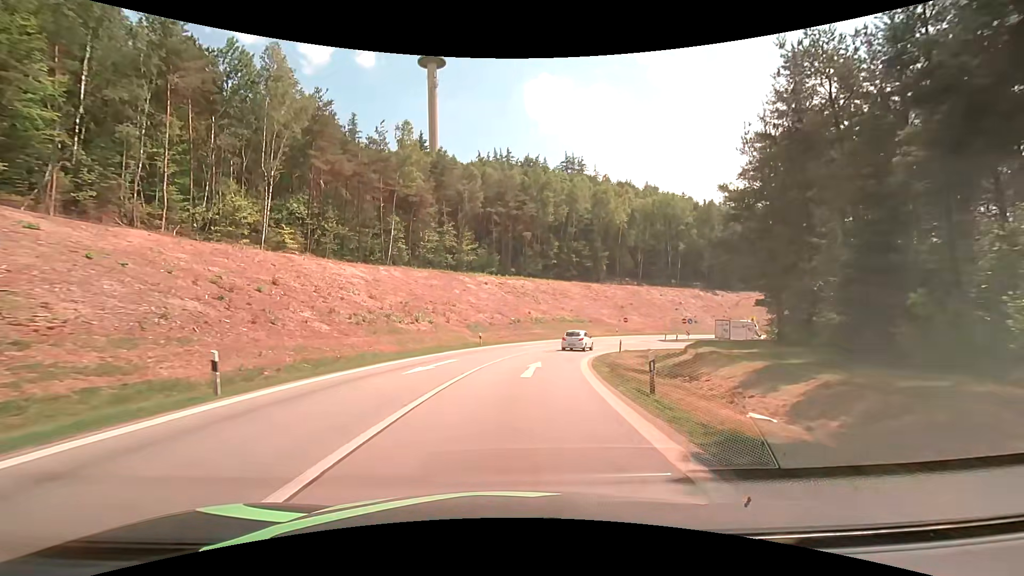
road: motorway_link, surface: asphalt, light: Day
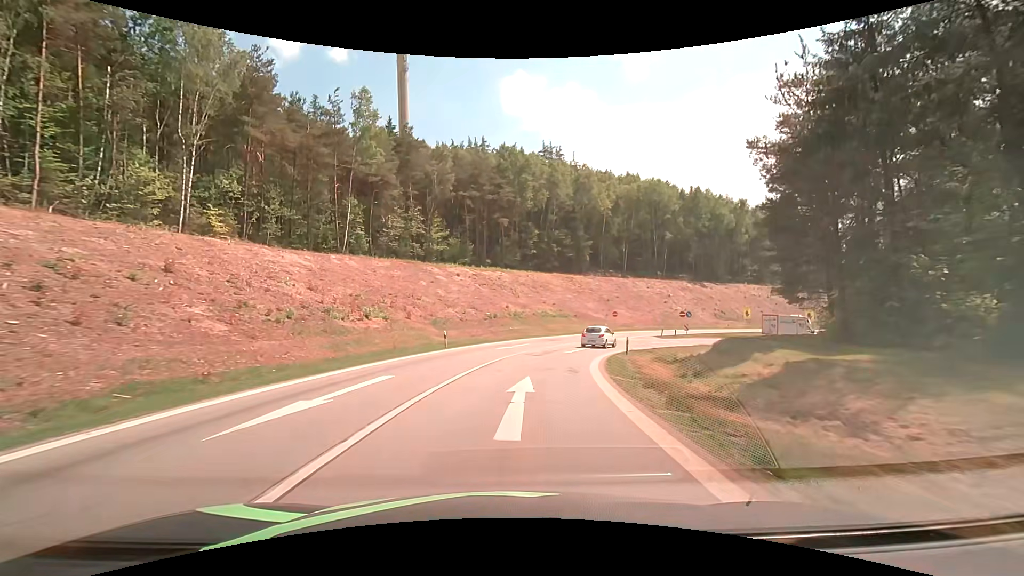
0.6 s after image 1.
(+0.2, +8.7) m; +3°
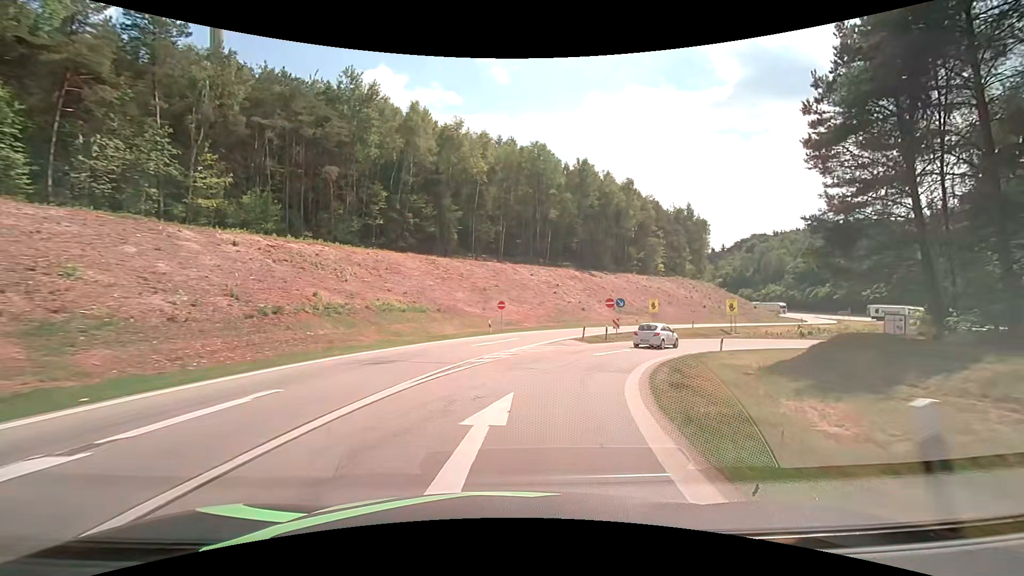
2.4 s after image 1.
(+3.0, +25.2) m; +16°
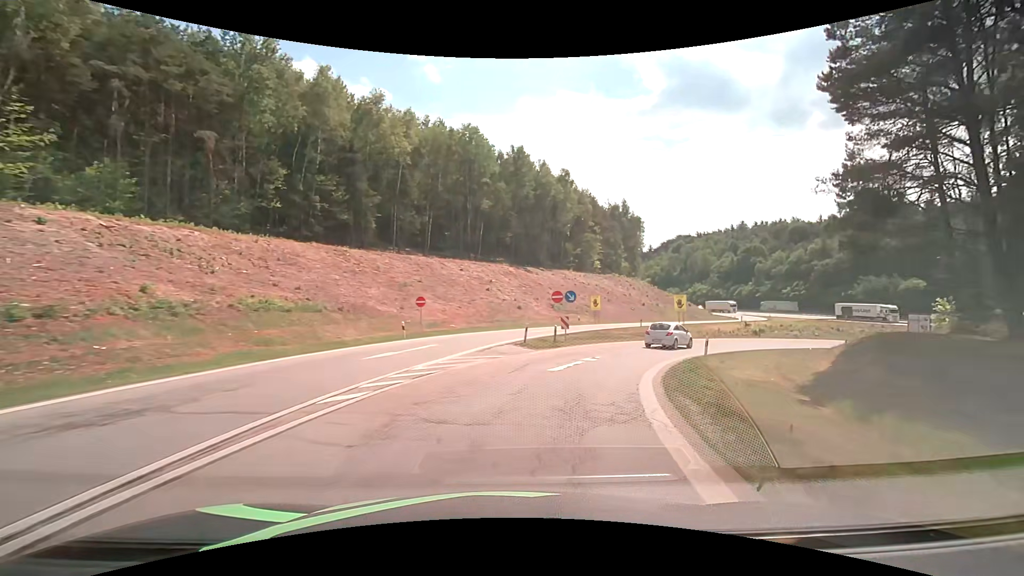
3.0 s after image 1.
(+0.5, +8.3) m; +8°
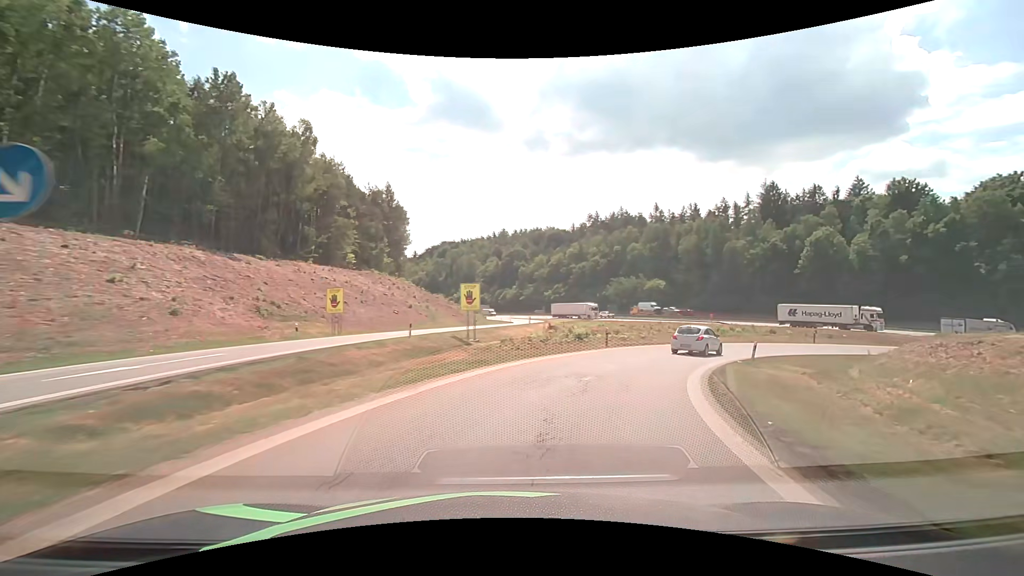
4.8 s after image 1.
(+5.2, +23.2) m; +27°
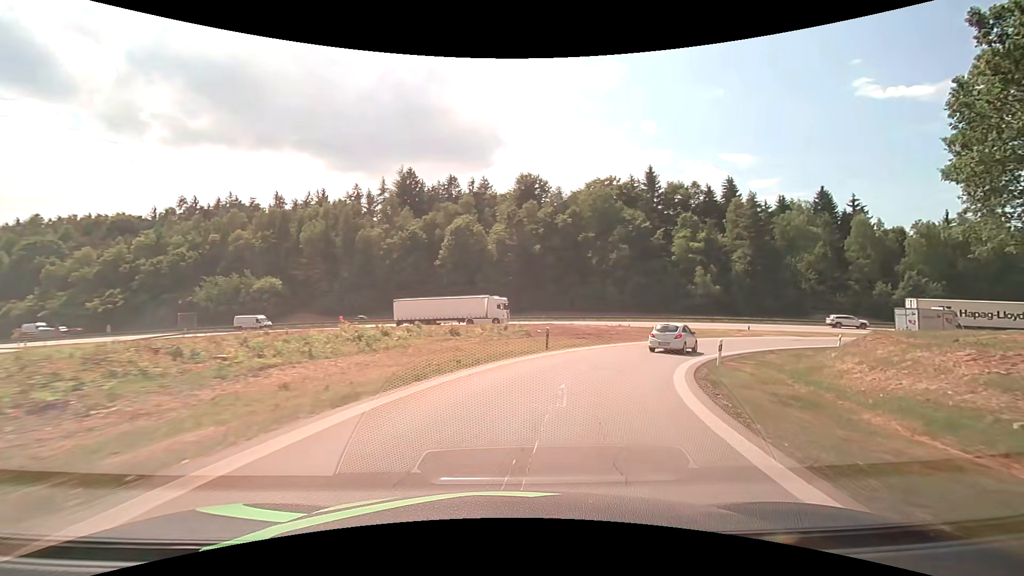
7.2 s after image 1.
(+10.5, +29.2) m; +40°
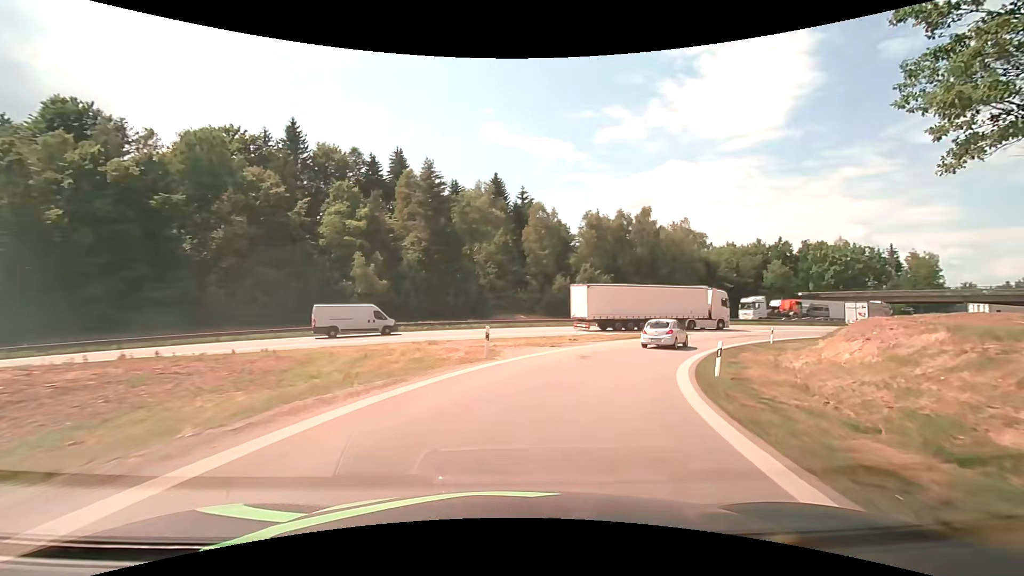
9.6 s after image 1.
(+10.4, +29.8) m; +37°
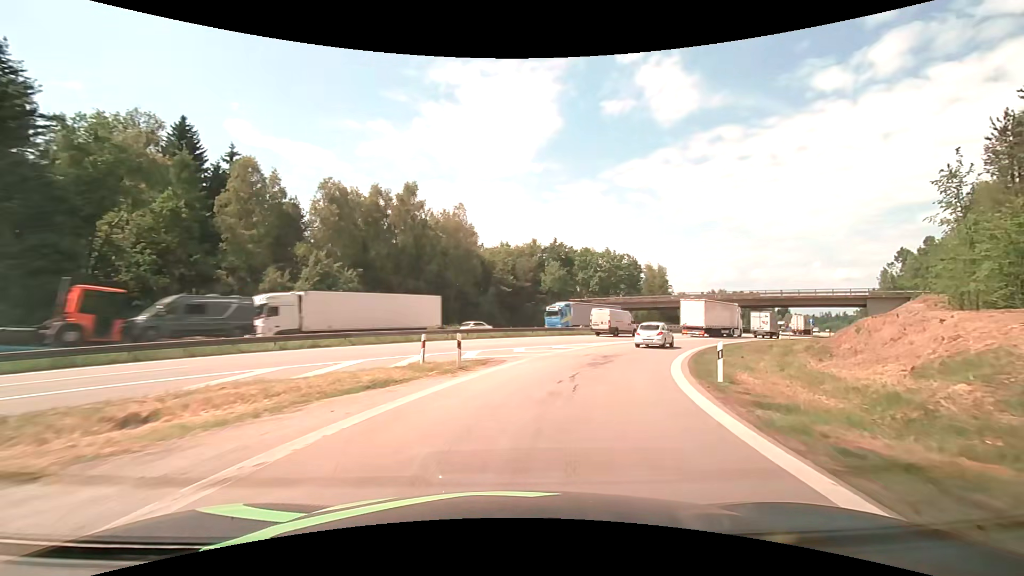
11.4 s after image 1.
(+5.8, +23.6) m; +27°
(+1, +10) (+4, +20) (+7, +29) (+12, +37) (+18, +46) (+24, +53) (+31, +61) (+37, +69) (+43, +77) (+49, +85) m
